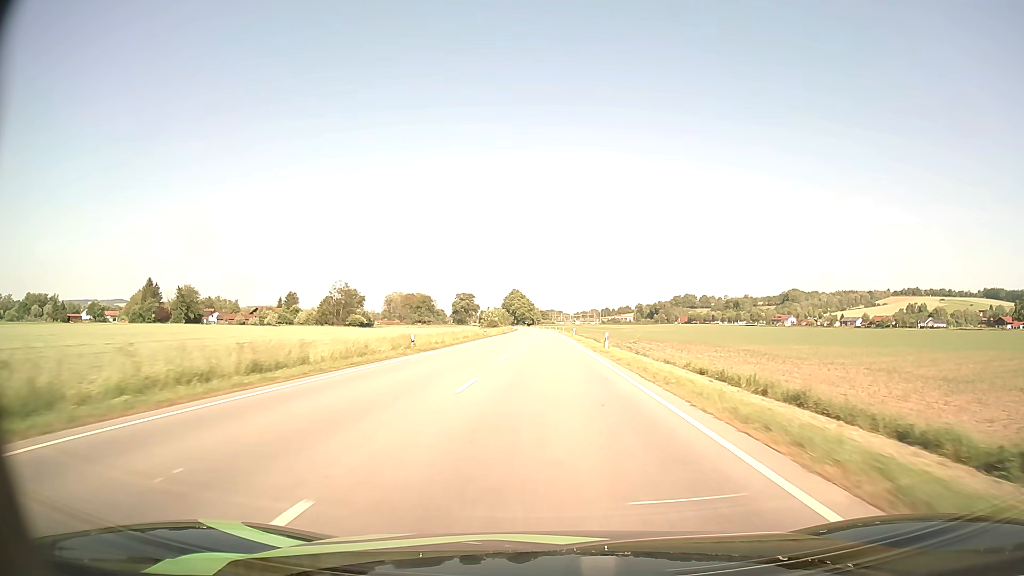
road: primary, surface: asphalt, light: Day
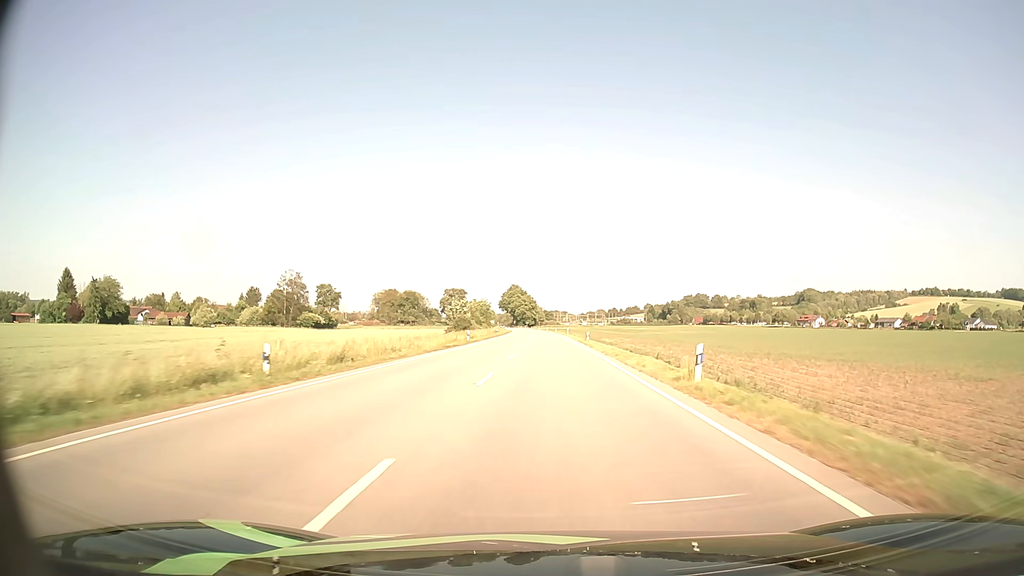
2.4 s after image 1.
(-0.3, +59.6) m; 0°
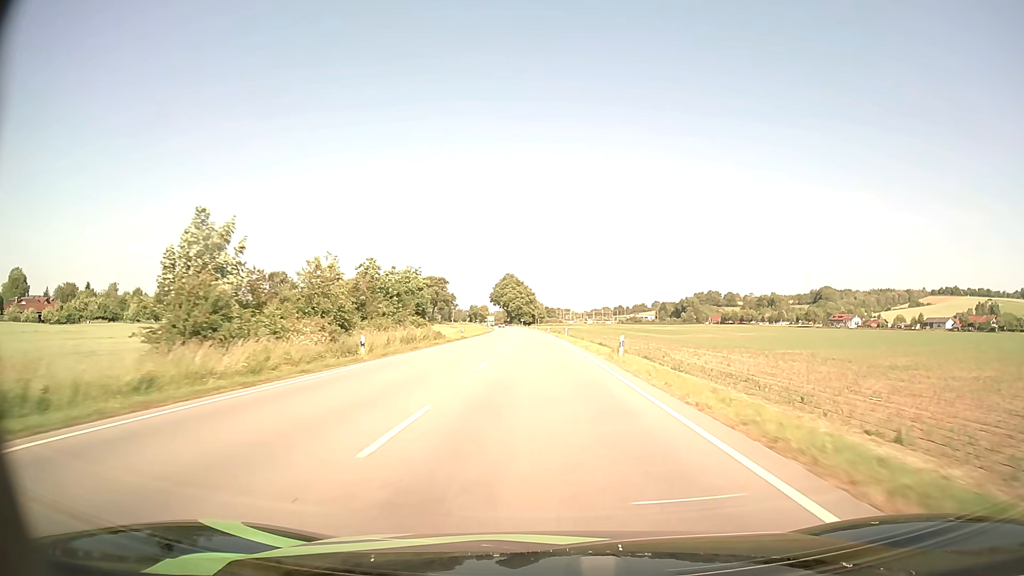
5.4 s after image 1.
(+0.2, +69.2) m; 0°
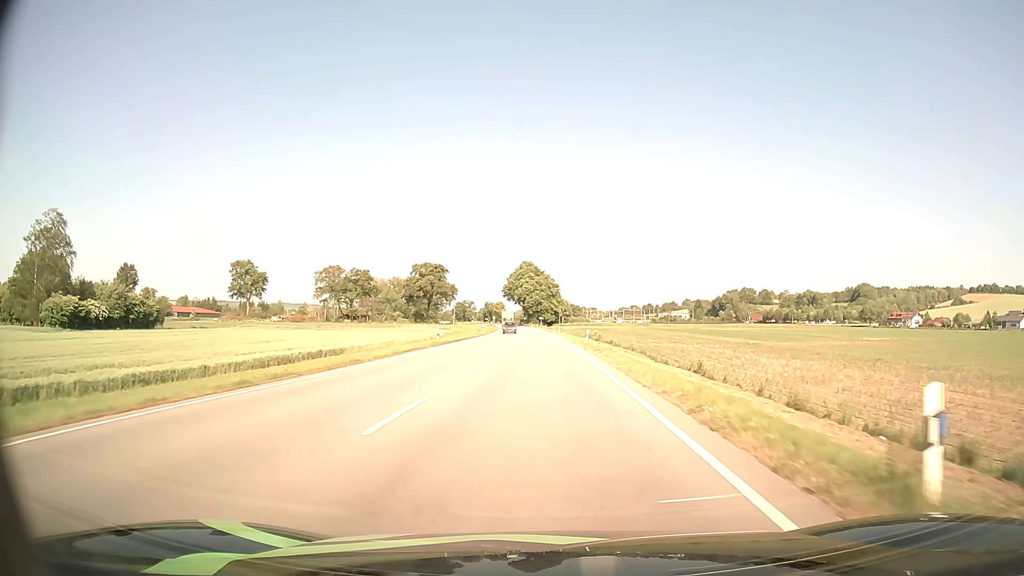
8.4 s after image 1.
(-0.7, +59.6) m; -2°
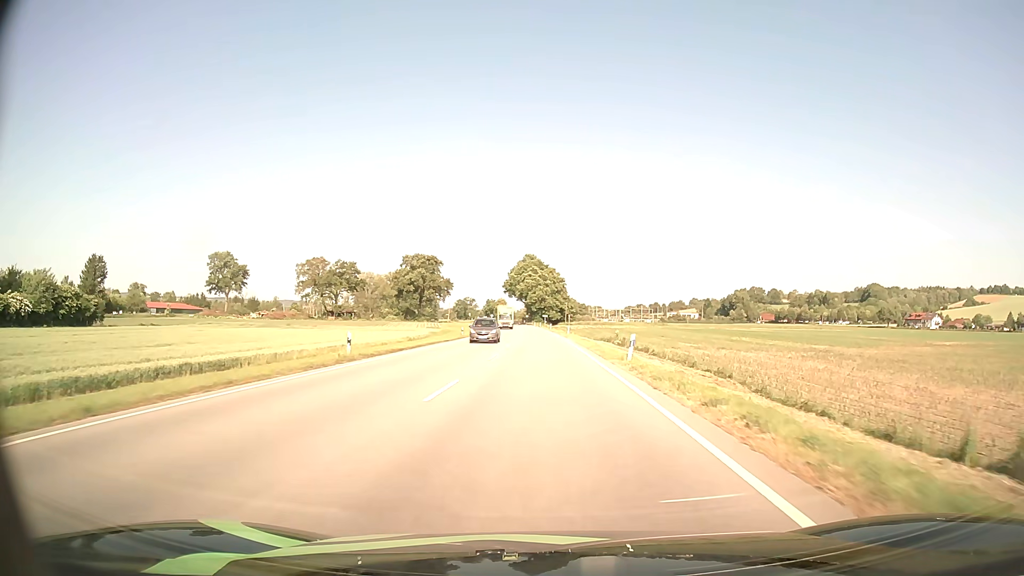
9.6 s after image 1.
(-0.1, +21.2) m; 0°
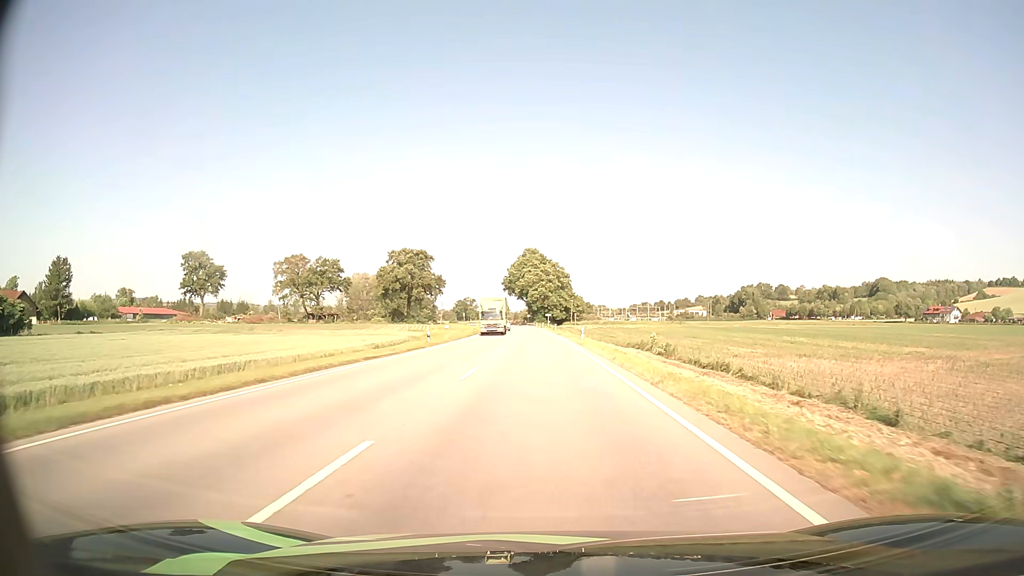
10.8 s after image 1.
(-0.1, +19.9) m; 0°
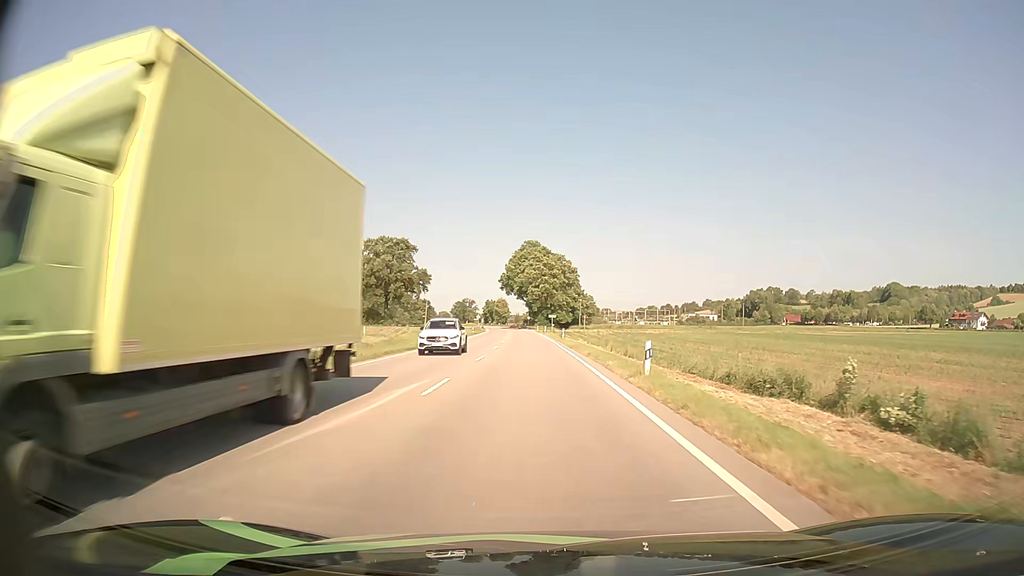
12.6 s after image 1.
(-0.1, +27.5) m; 0°
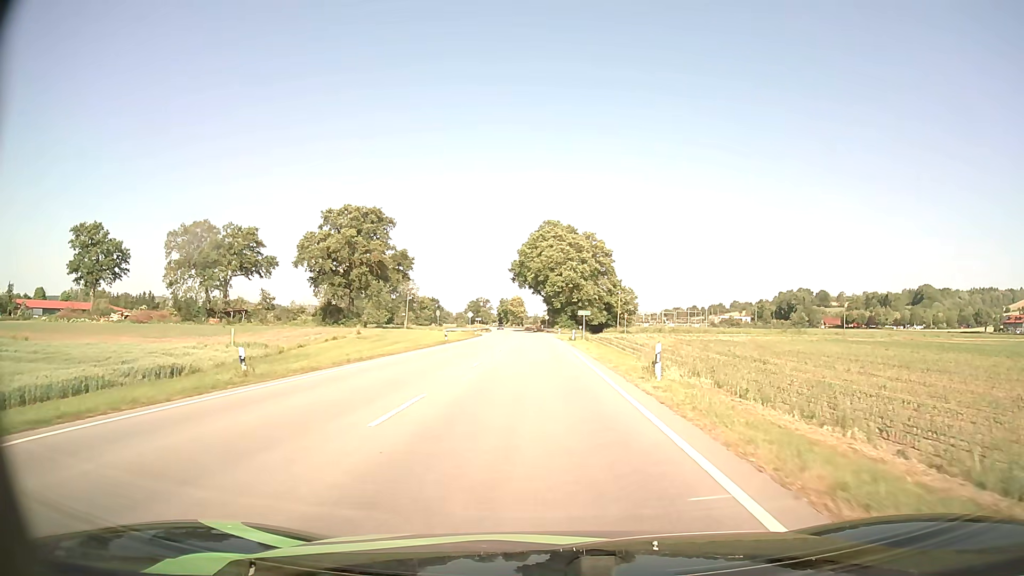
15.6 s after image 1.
(-0.6, +40.5) m; -2°
(0, +10) (0, +20) (0, +30) (0, +40) (0, +50) (-1, +60) (-1, +70) (-1, +80) (-2, +90) (-4, +100) m
